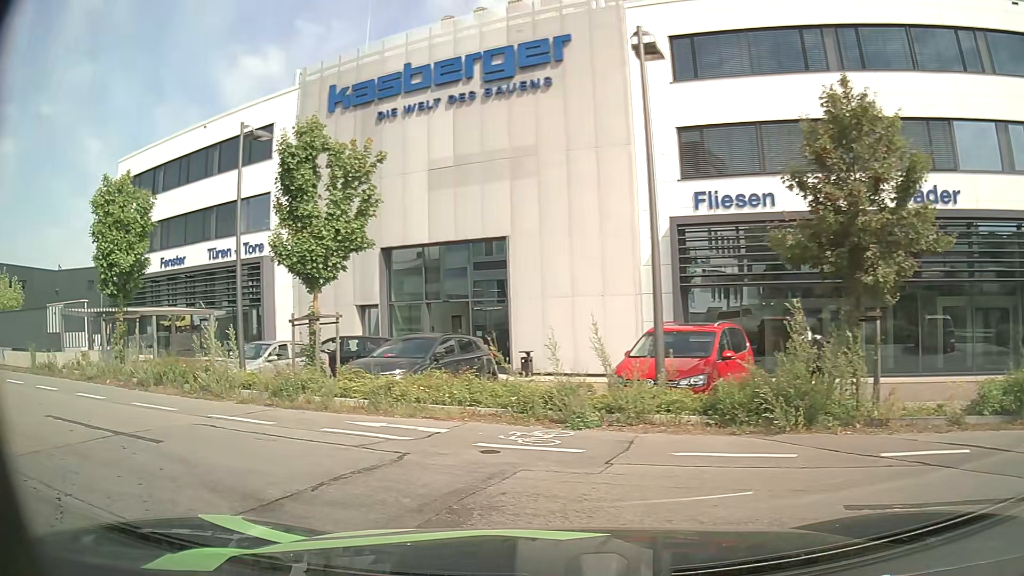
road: residential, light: Day
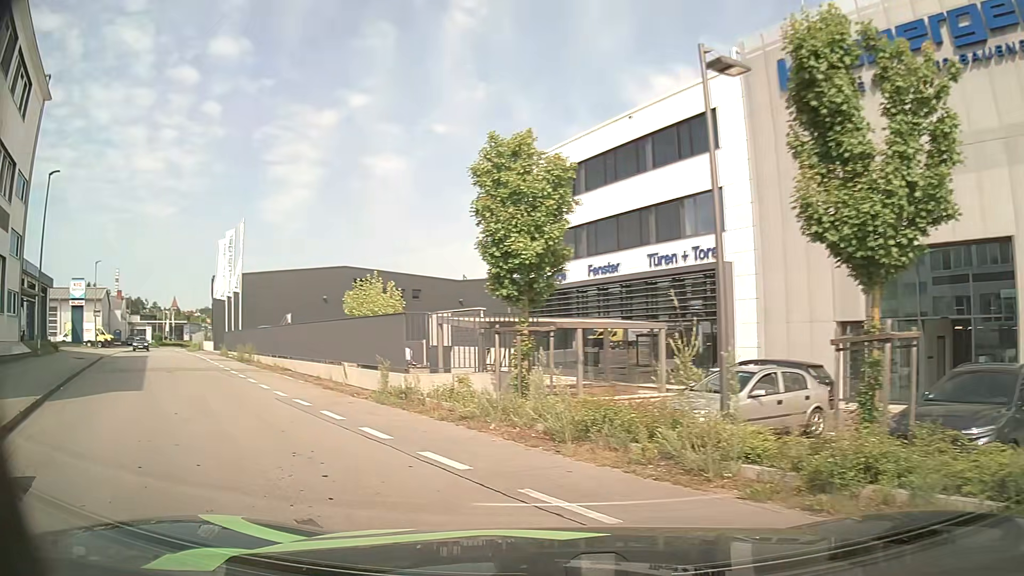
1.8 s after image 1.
(-1.8, +5.4) m; -34°
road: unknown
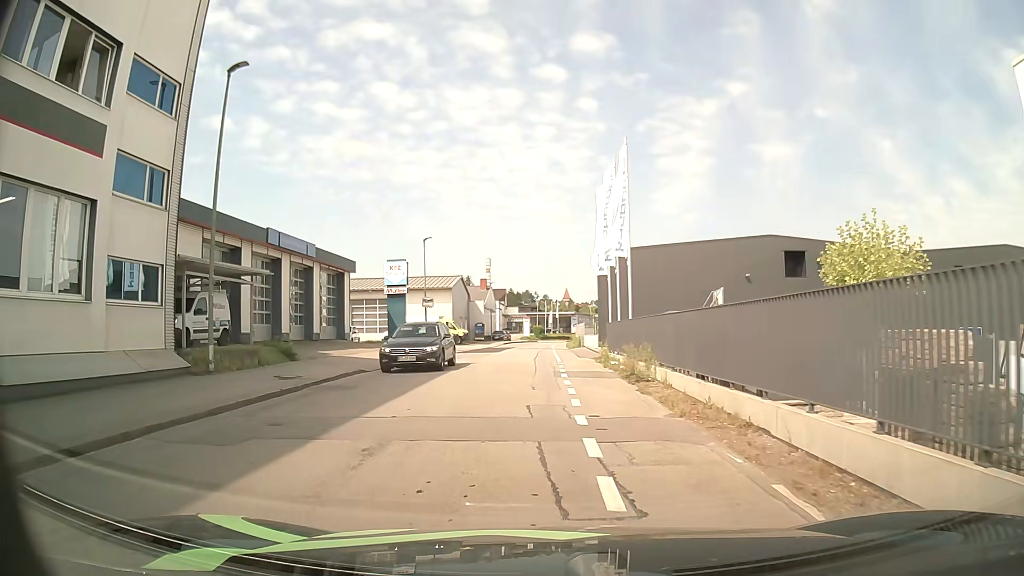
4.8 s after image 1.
(-6.1, +14.4) m; -35°
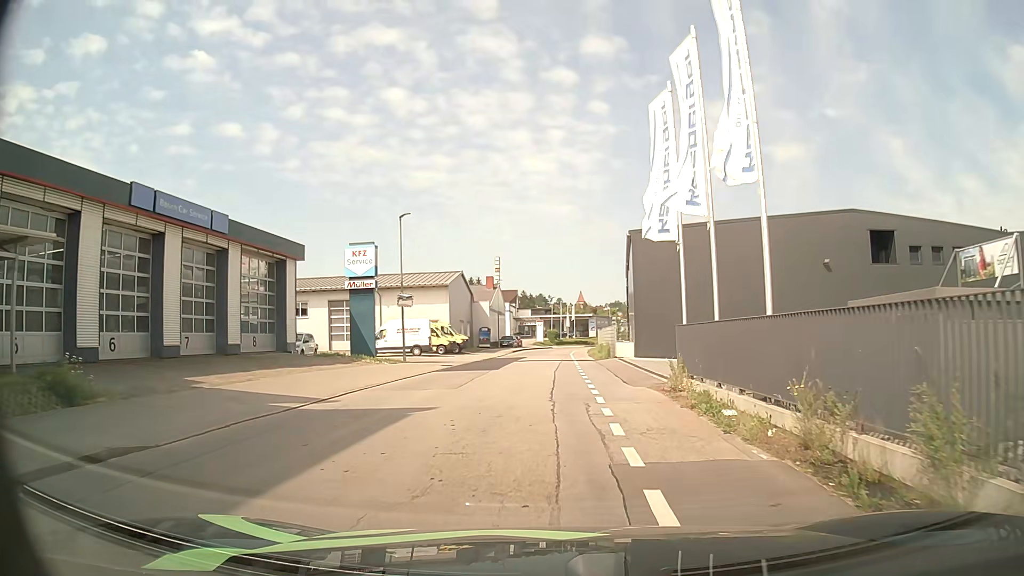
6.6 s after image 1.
(-0.4, +12.7) m; -2°
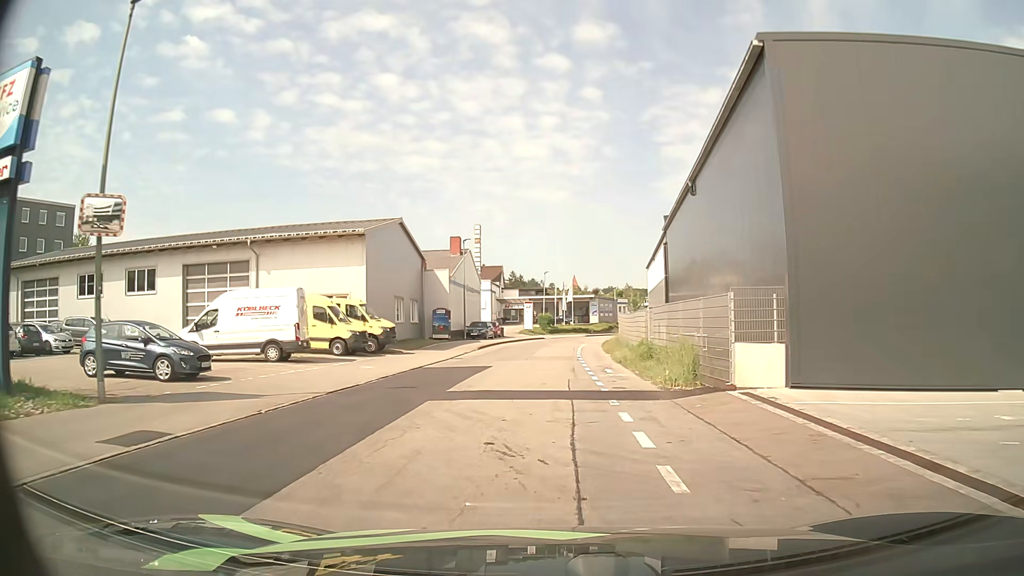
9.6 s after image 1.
(+0.1, +25.5) m; 0°
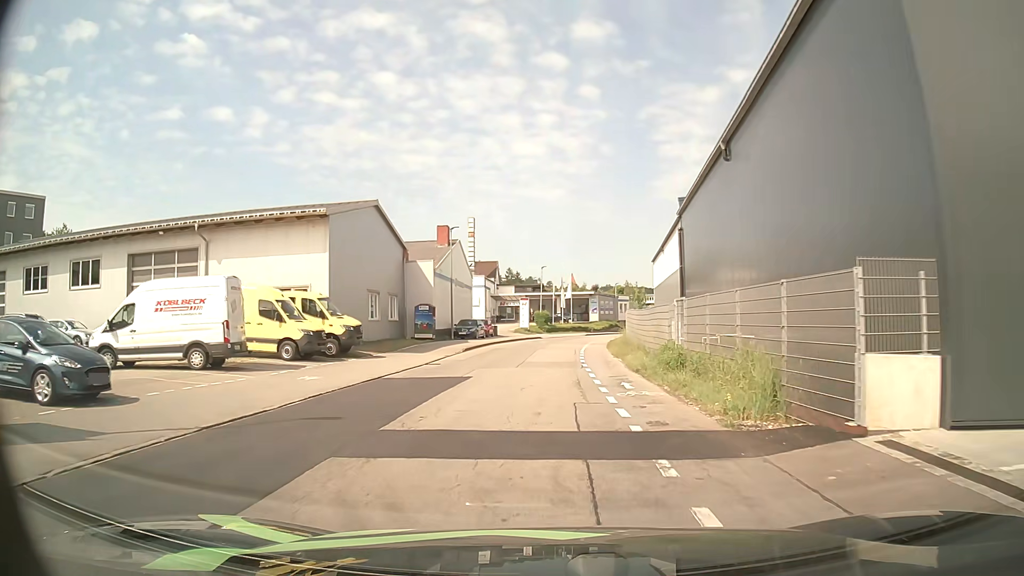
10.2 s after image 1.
(0.0, +5.6) m; 0°
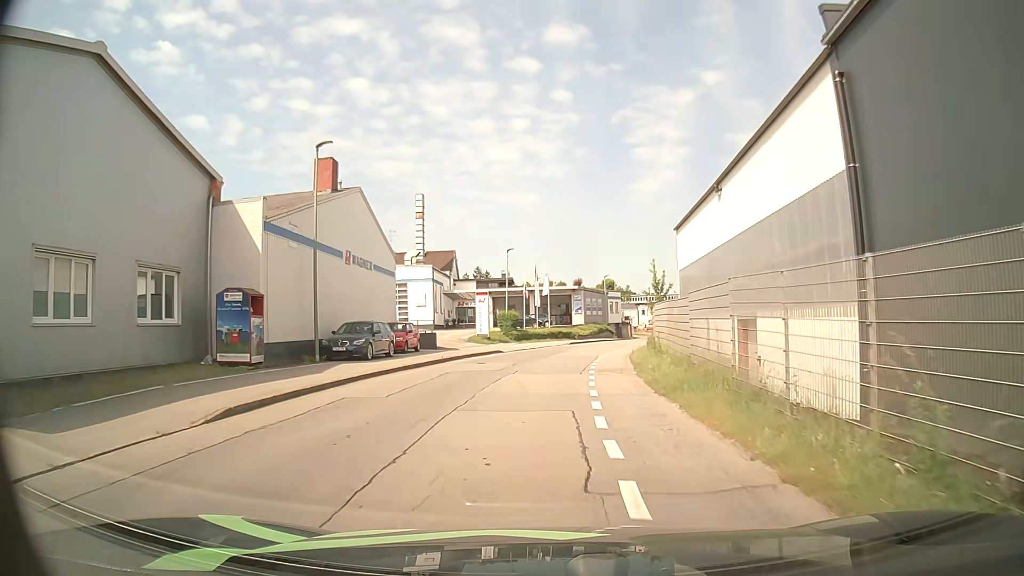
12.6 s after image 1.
(+0.7, +23.6) m; +2°
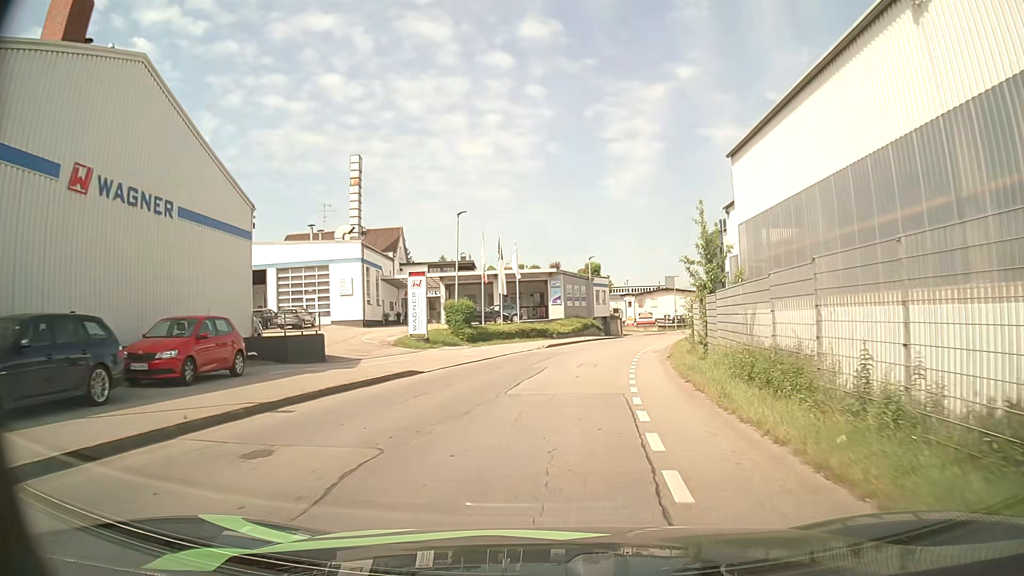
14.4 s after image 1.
(+0.4, +18.0) m; +2°
(0, +10) (+1, +20) (+2, +30) (+4, +40) (+7, +49) (+10, +59) (+13, +68) (+17, +78) (+21, +87) (+26, +96) m
